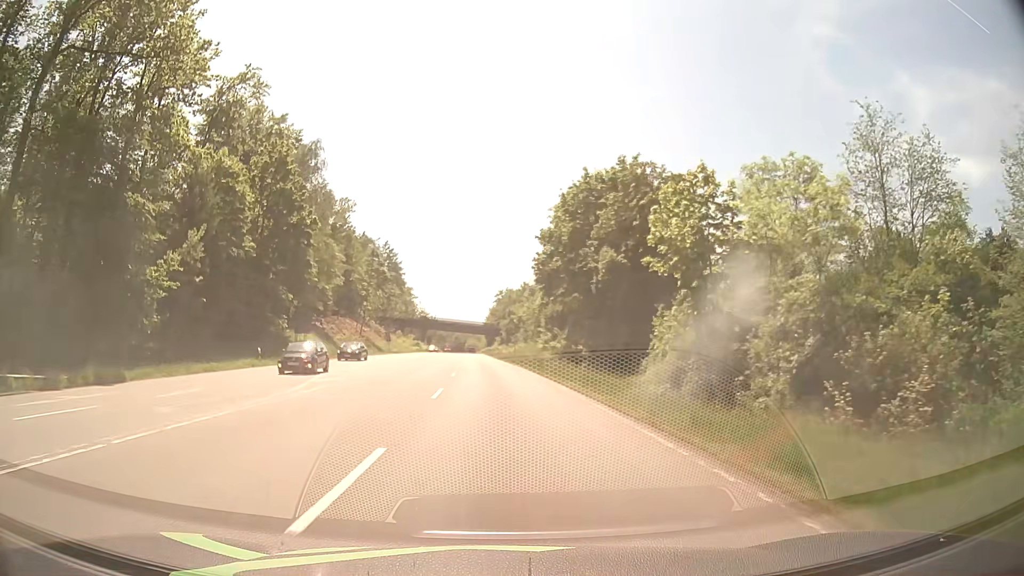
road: secondary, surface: asphalt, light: Day
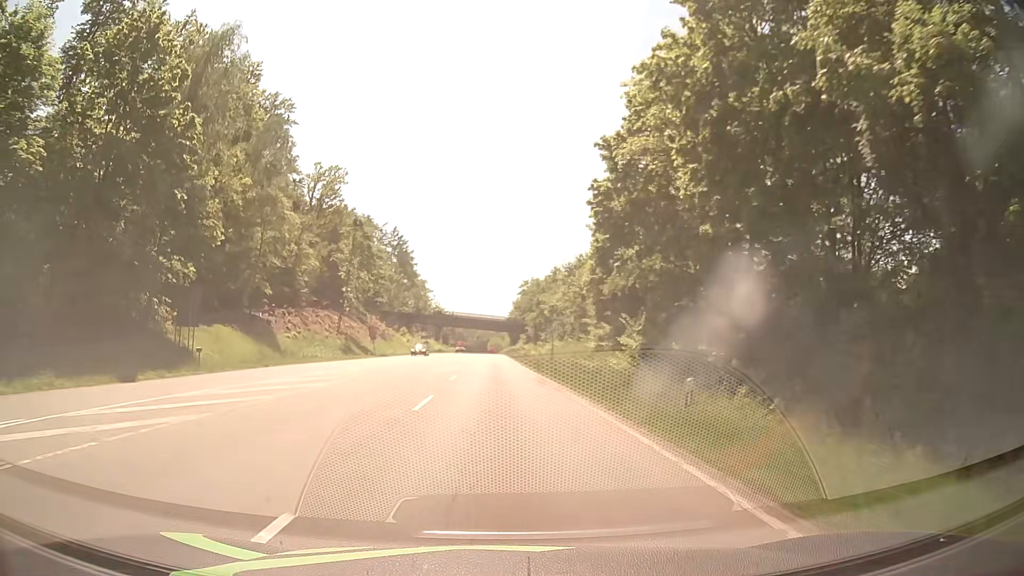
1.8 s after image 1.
(-0.5, +27.2) m; -2°
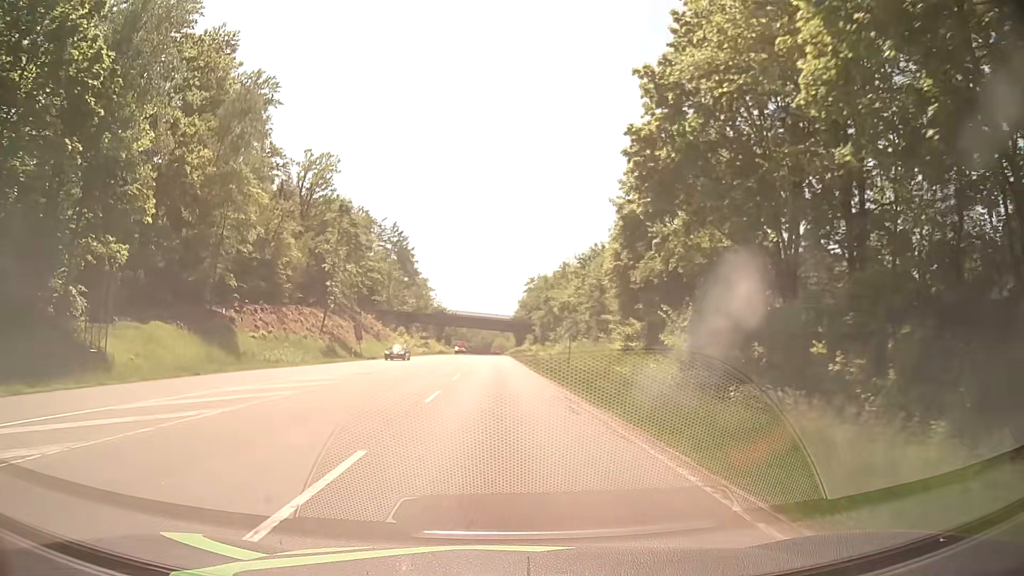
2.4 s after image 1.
(0.0, +9.1) m; 0°
(0, +10) (0, +20) (0, +30) (-1, +40) (-1, +50) (-1, +60) (-1, +70) (-1, +80) (-2, +90) (-2, +100) m
